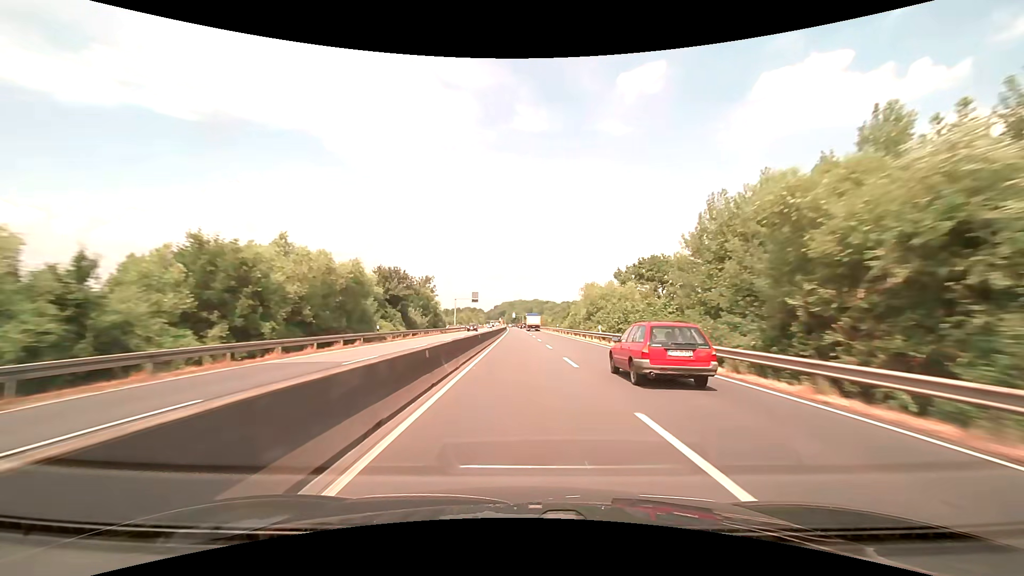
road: trunk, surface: asphalt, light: Day
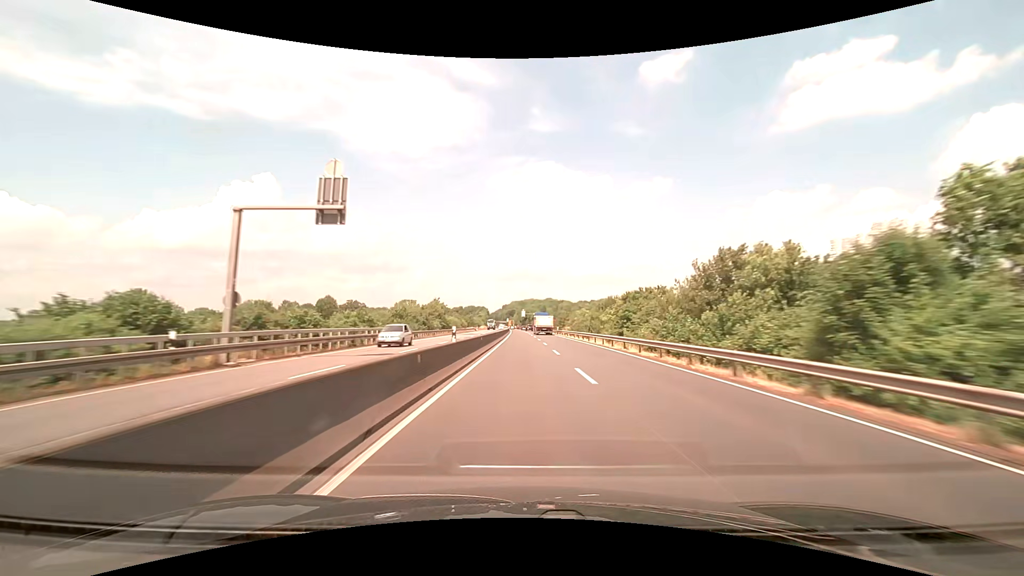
(-0.8, +76.1) m; -1°
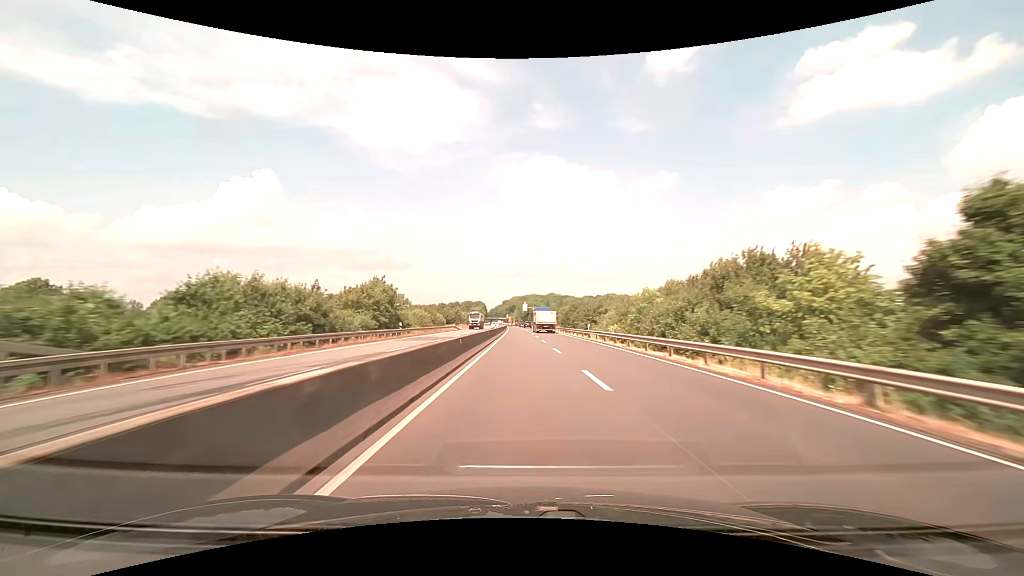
(-0.1, +37.8) m; 0°
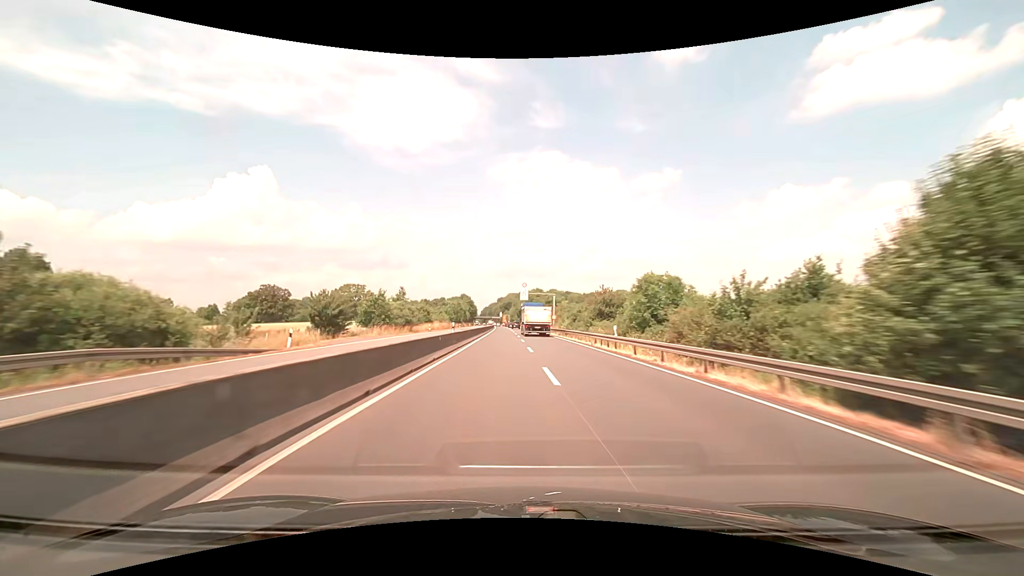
(0.0, +71.2) m; 0°
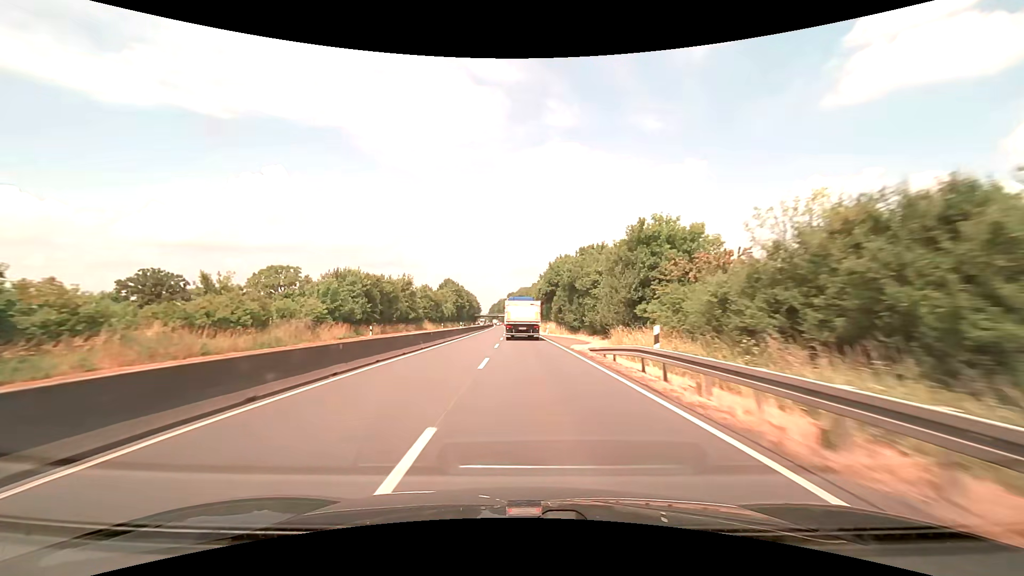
(-0.4, +80.2) m; -1°
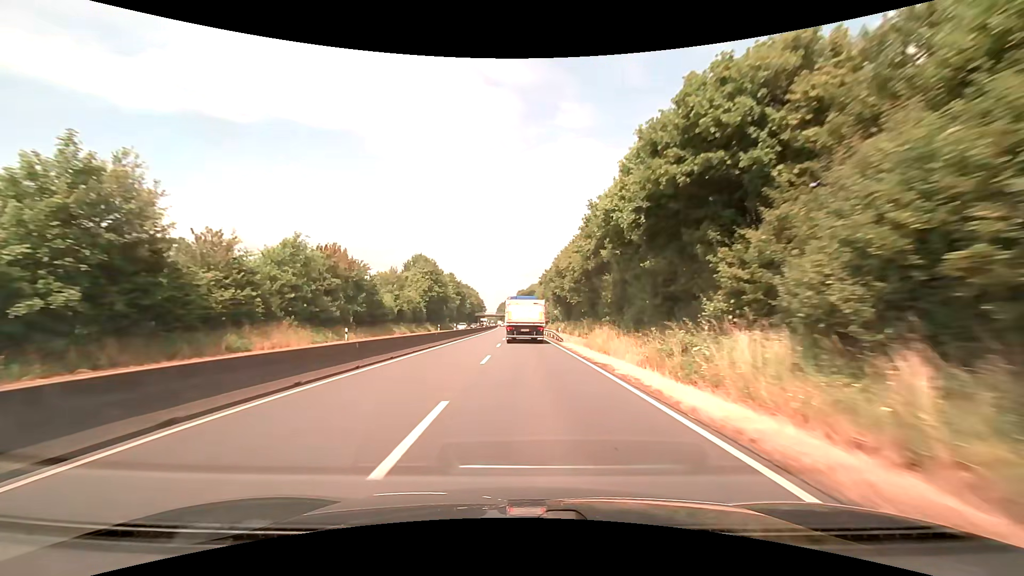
(-0.9, +57.8) m; -1°
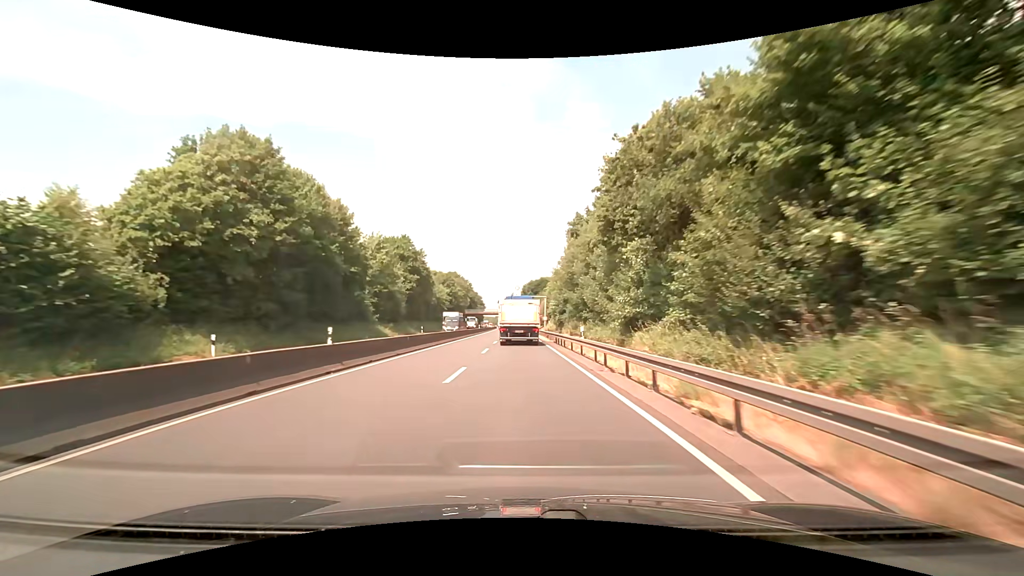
(-0.2, +65.1) m; -1°
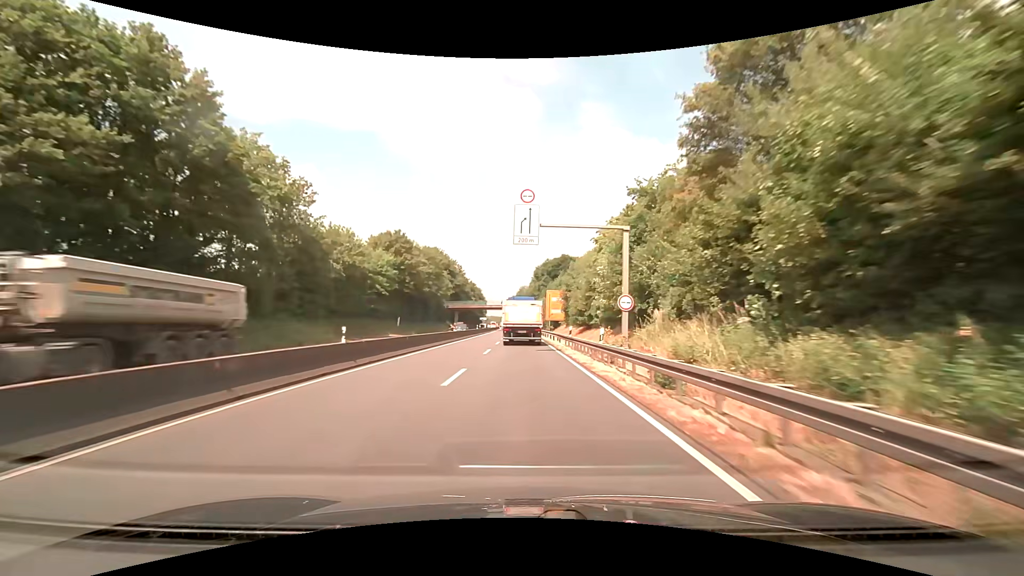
(-0.7, +60.7) m; -1°
(0, +10) (0, +20) (0, +30) (0, +40) (0, +50) (0, +60) (-1, +70) (-1, +80) (-1, +90) (-1, +100) m
